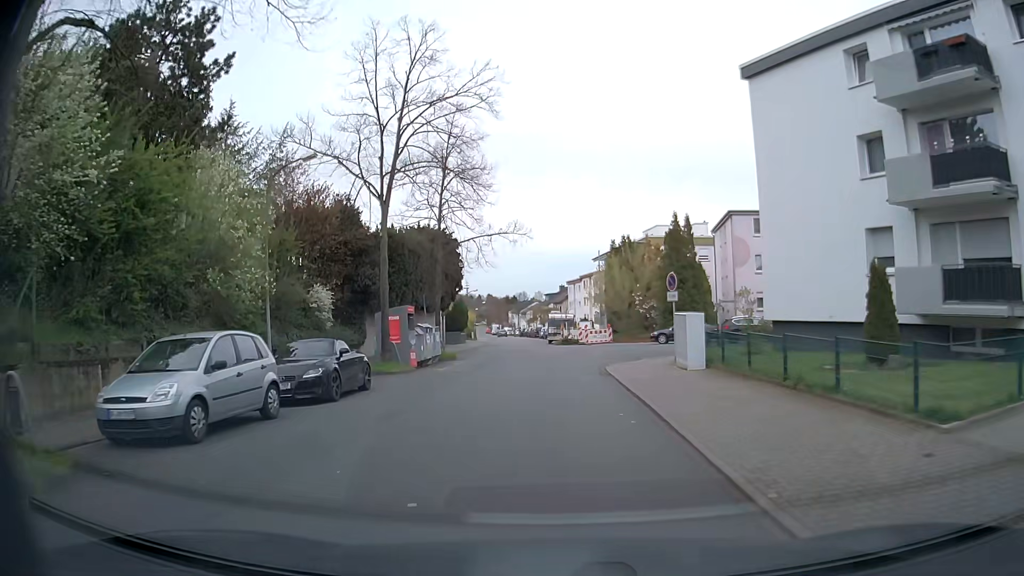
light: Day
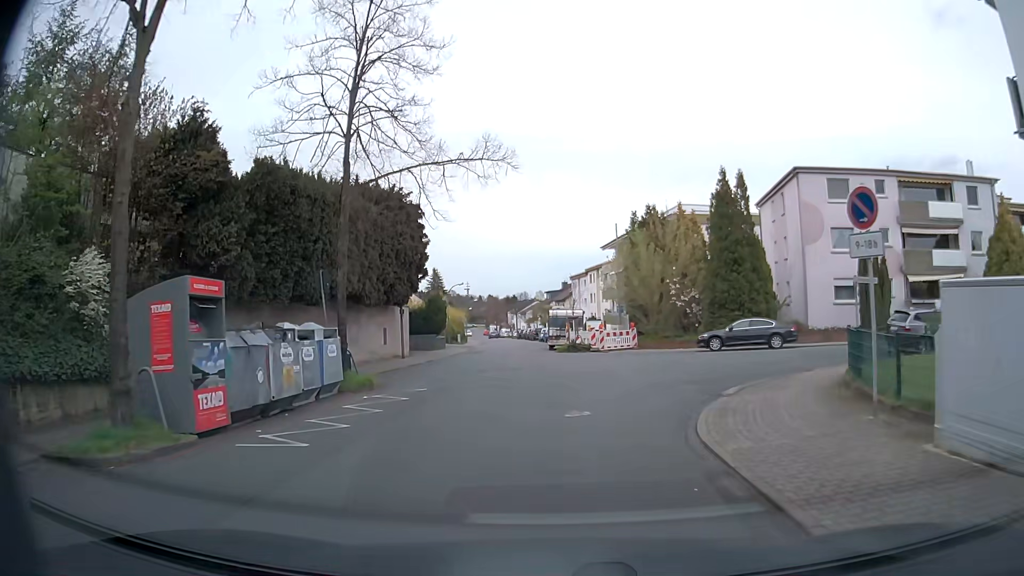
(0.0, +14.3) m; 0°
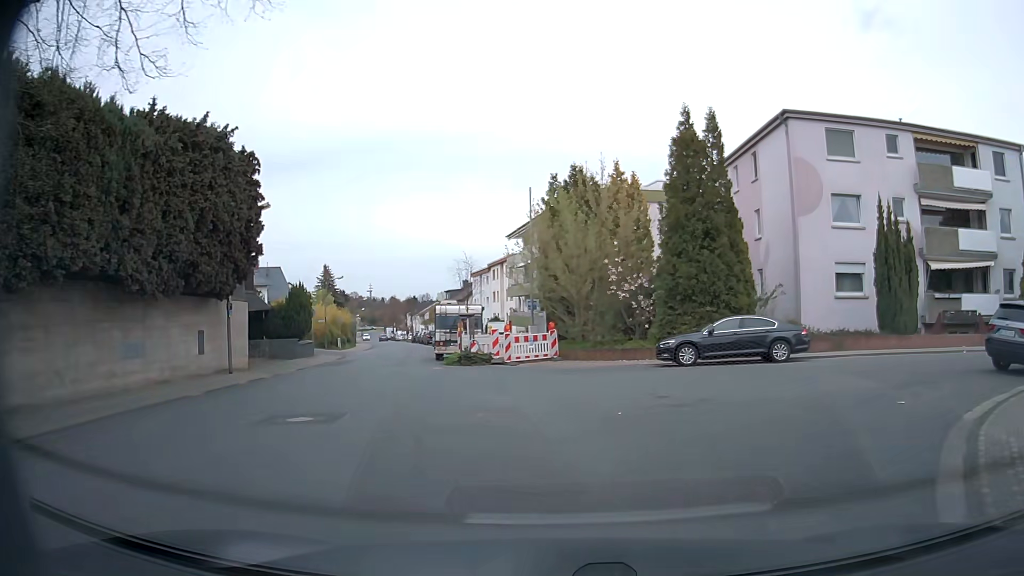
(+0.3, +11.0) m; +7°
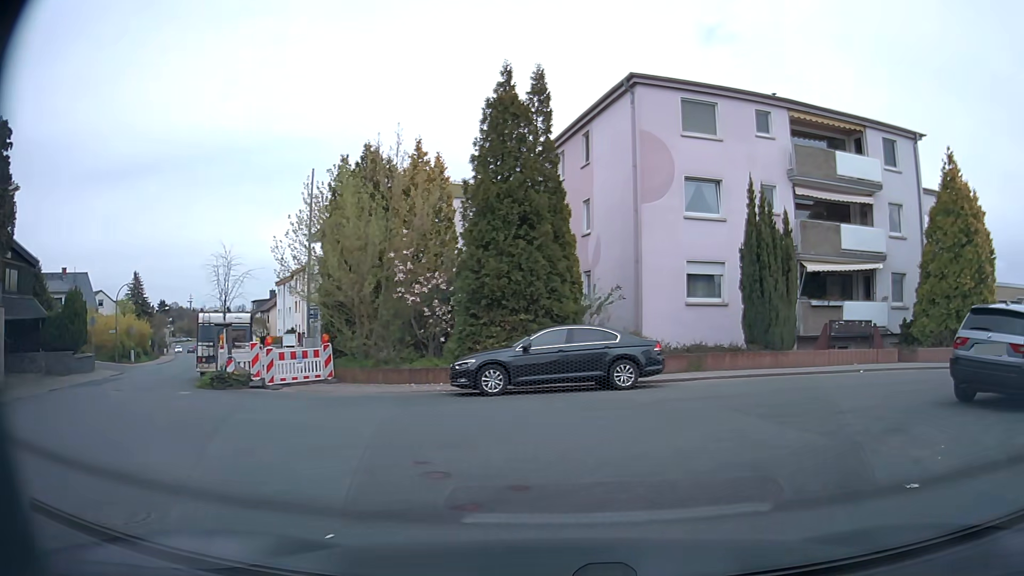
(+0.7, +5.4) m; +15°
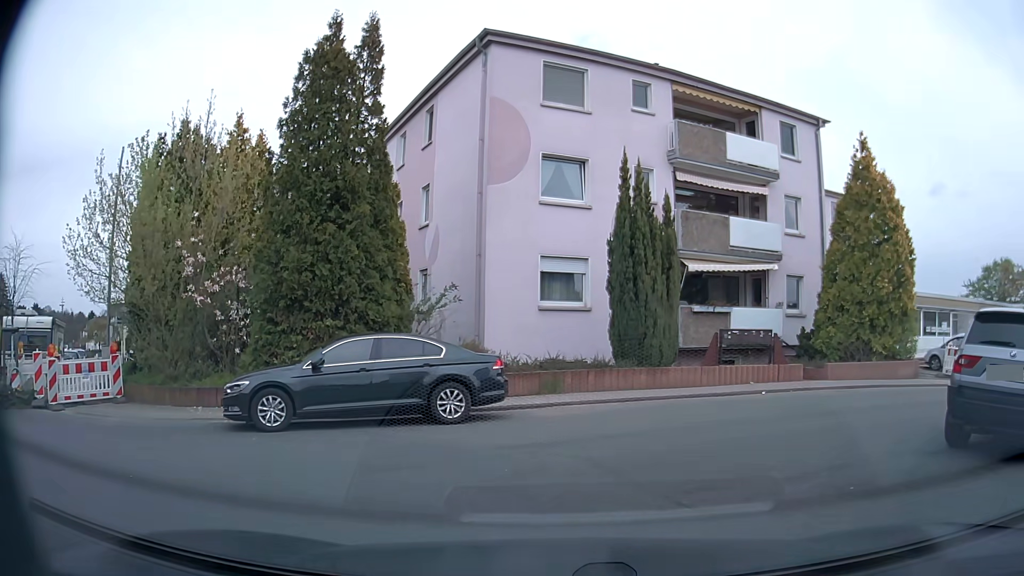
(+0.5, +3.9) m; +12°
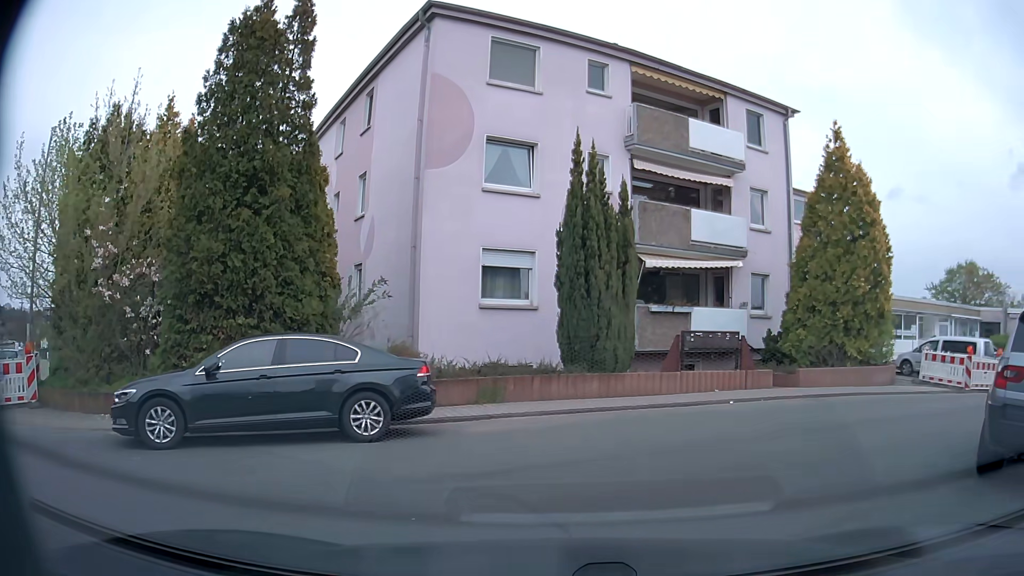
(+0.1, +1.8) m; +7°
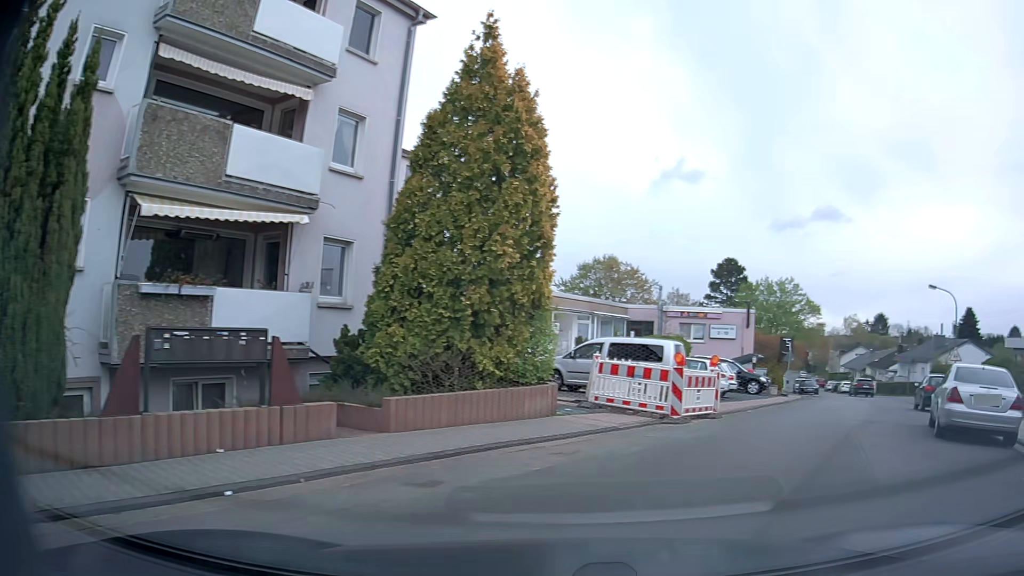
(+1.9, +8.0) m; +32°
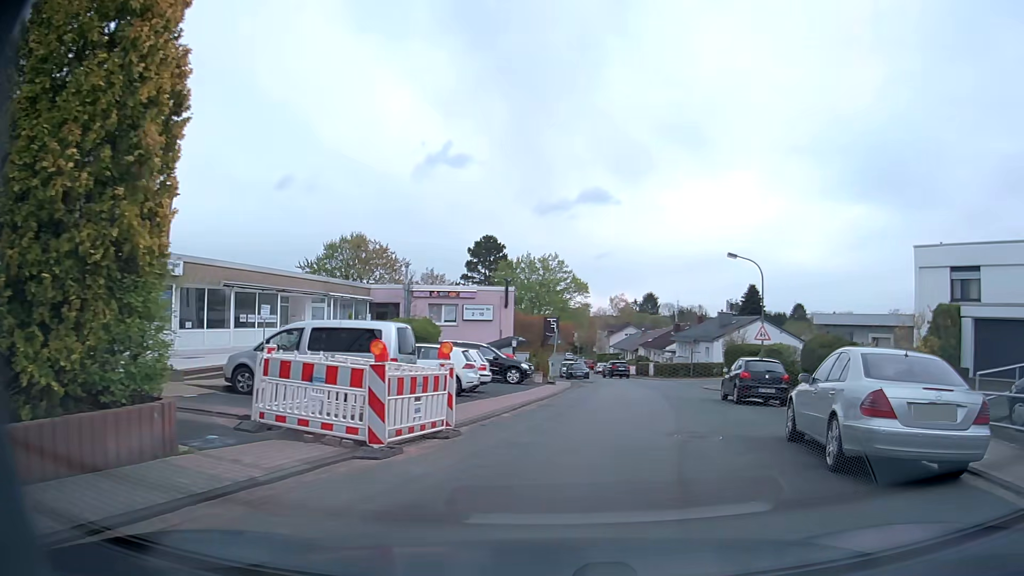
(+1.2, +5.6) m; +20°
(+1, +10) (+3, +20) (+6, +29) (+8, +39) (+8, +49) (+8, +59) (+6, +69) (+6, +79) (+6, +89) (+6, +99) m
